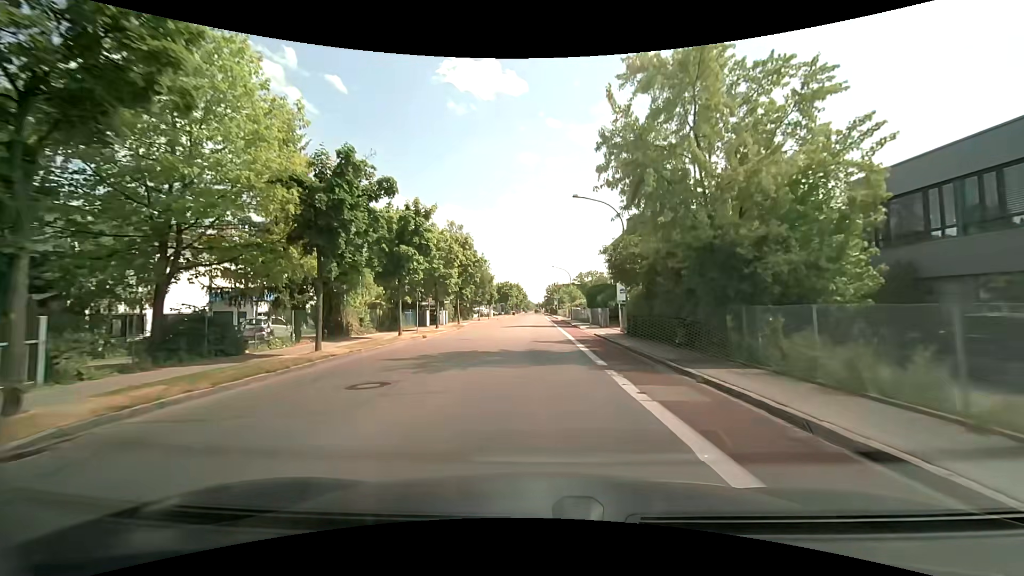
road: tertiary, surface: asphalt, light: Day
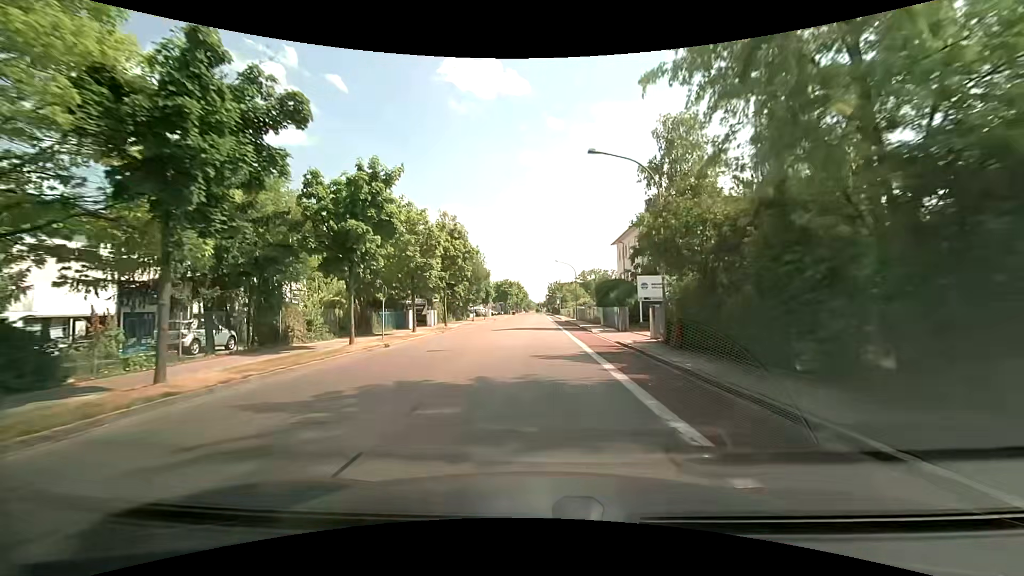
(0.0, +7.3) m; 0°
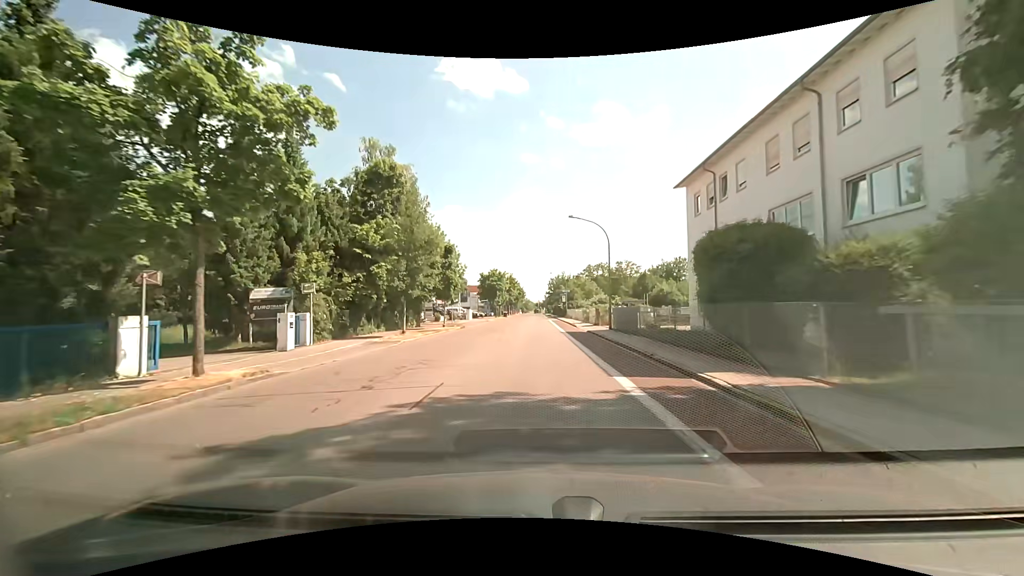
(0.0, +29.6) m; 0°
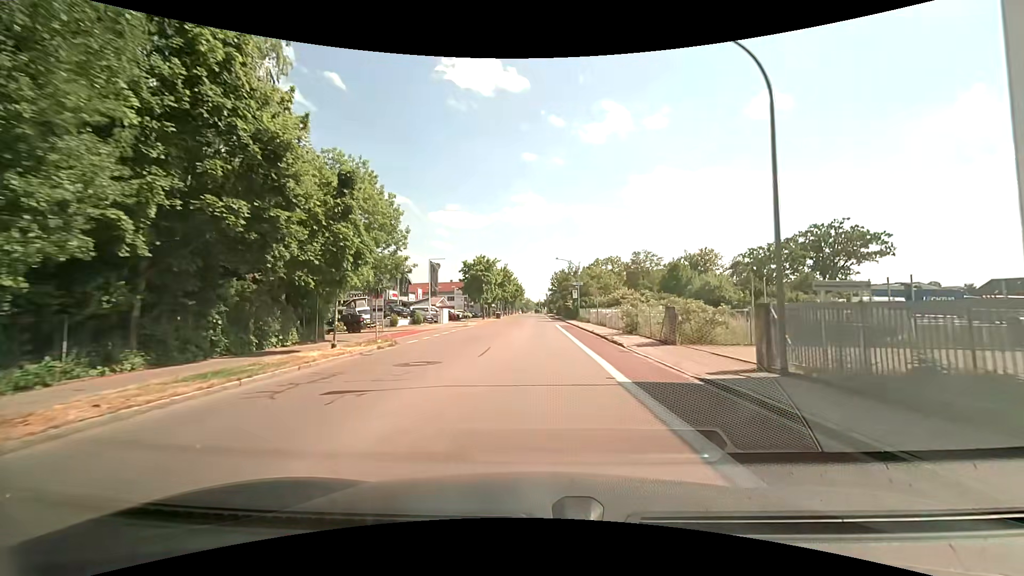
(0.0, +22.0) m; 0°
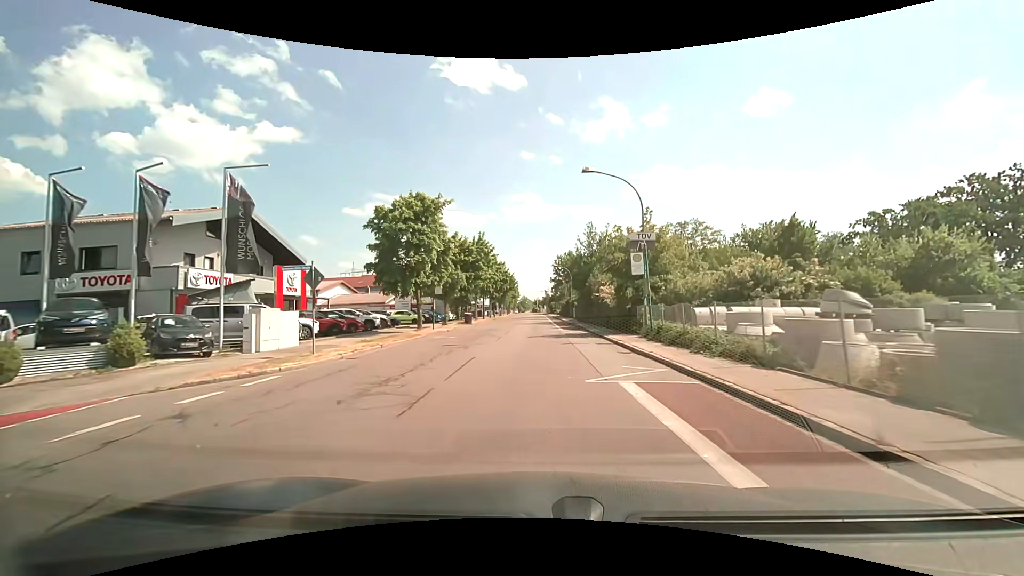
(+0.2, +36.1) m; 0°
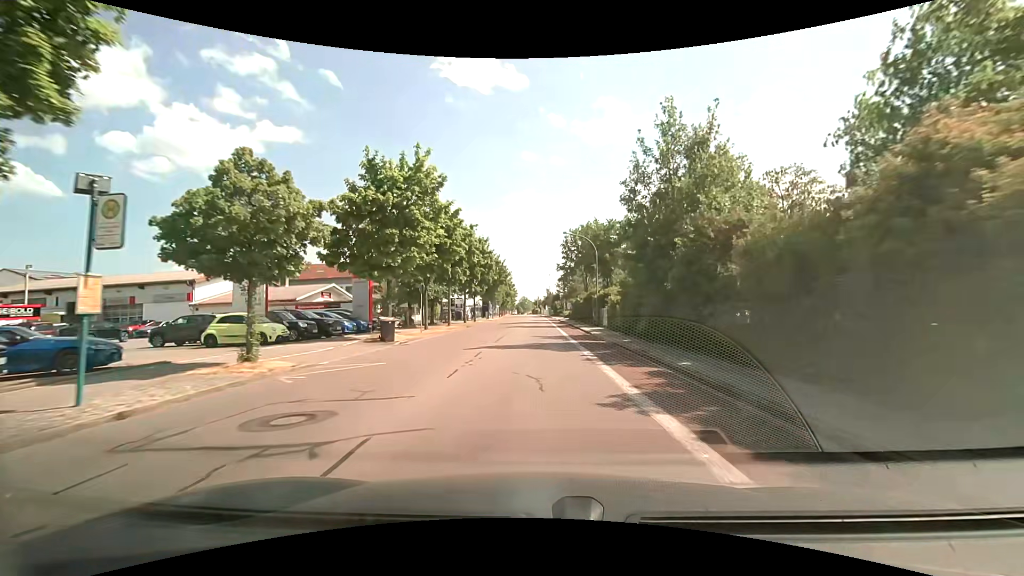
(0.0, +28.4) m; 0°
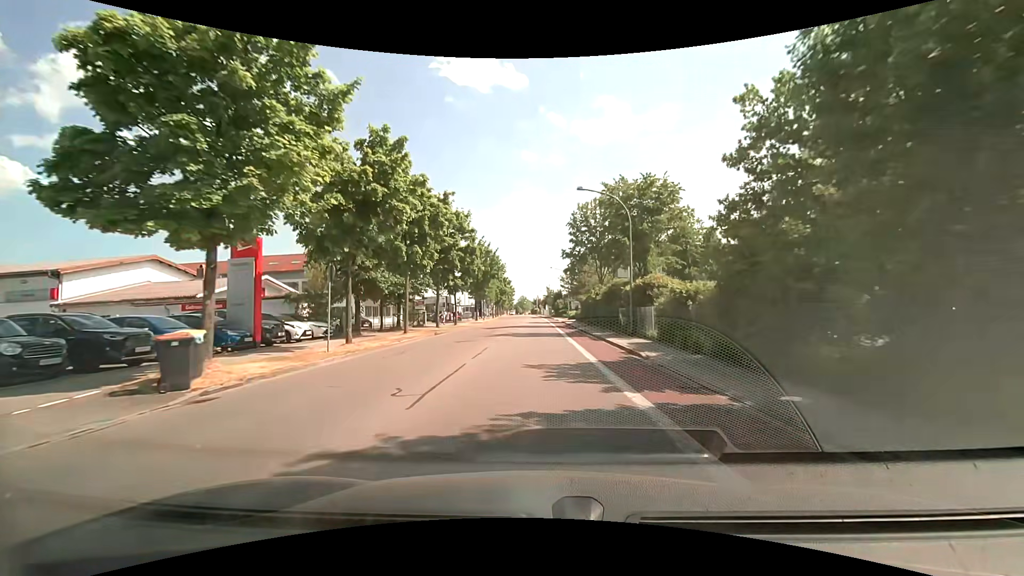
(-0.1, +14.0) m; -1°
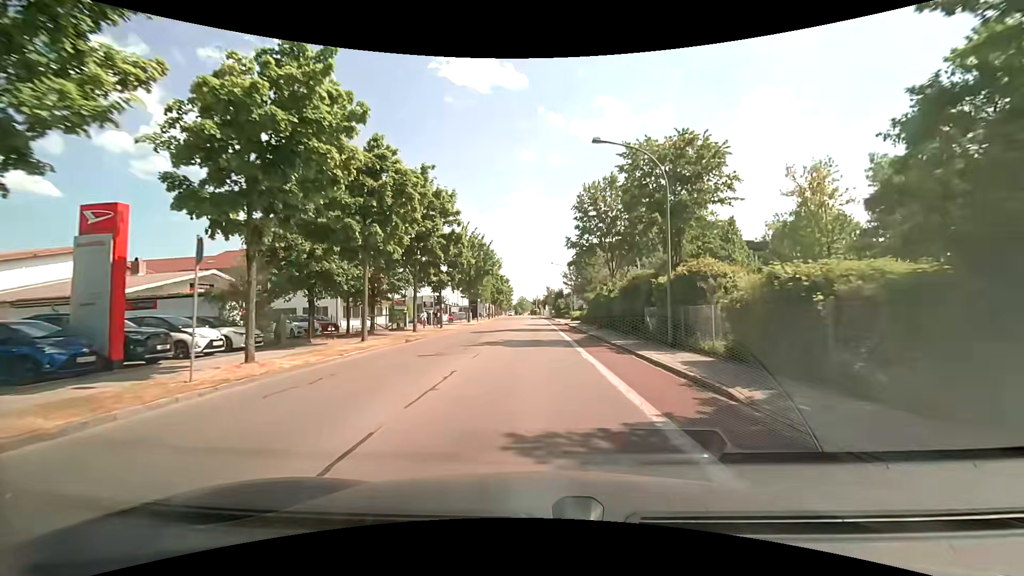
(0.0, +7.0) m; +1°
(0, +10) (0, +20) (0, +30) (0, +40) (0, +50) (-1, +60) (-1, +70) (-1, +80) (-1, +90) (-2, +100) m
